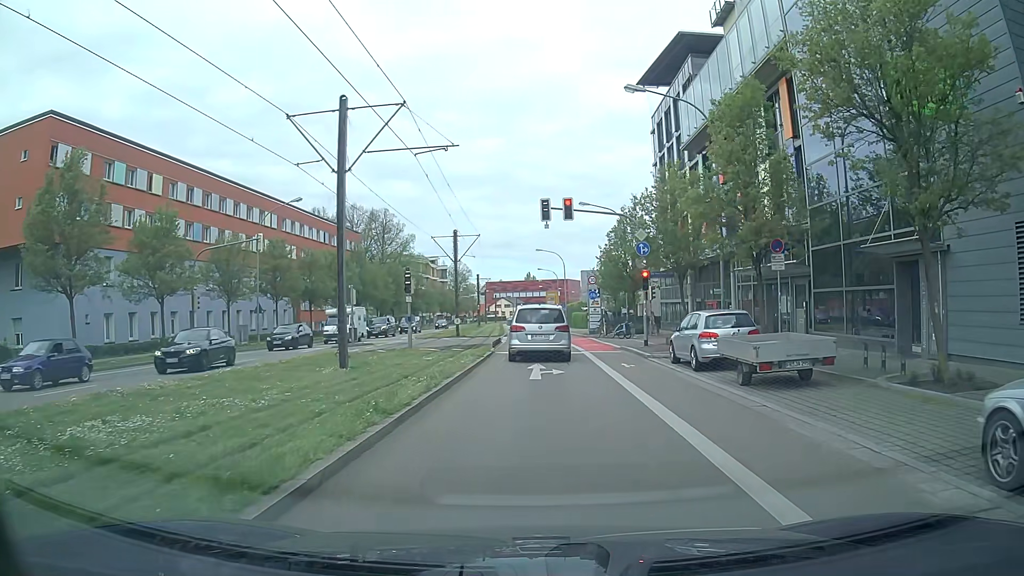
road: secondary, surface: asphalt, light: Day
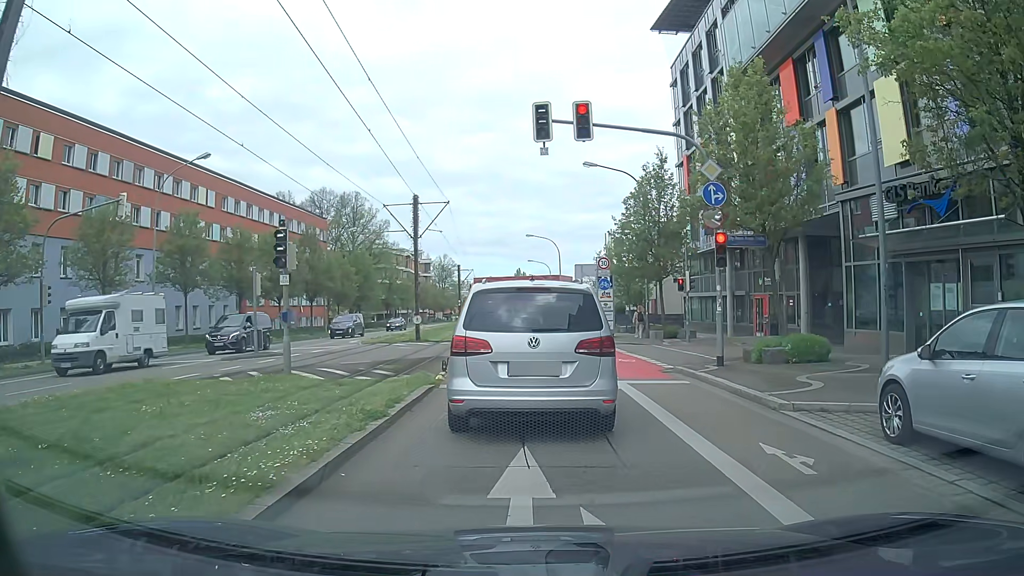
(+0.3, +12.3) m; +3°
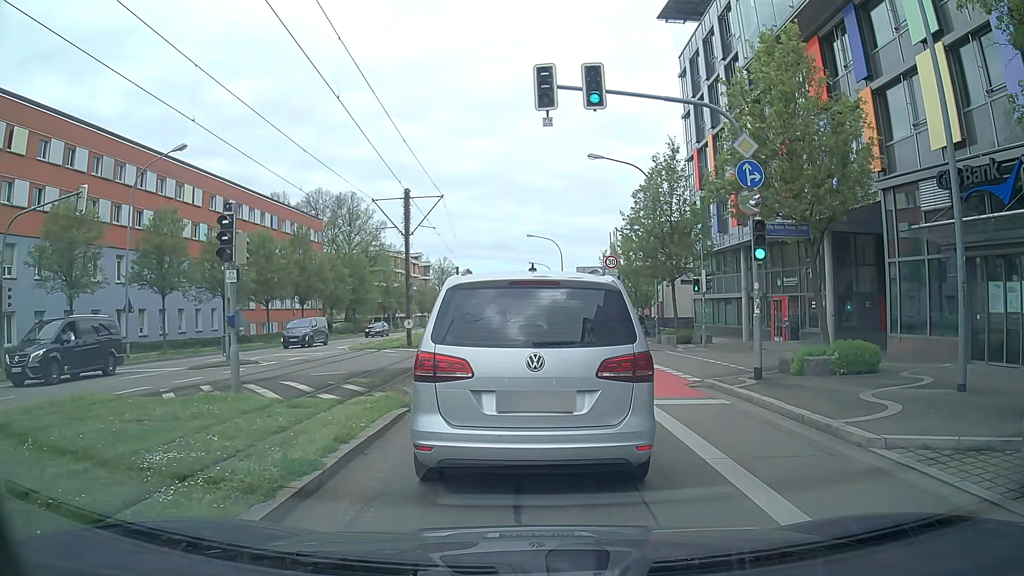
(0.0, +2.5) m; 0°
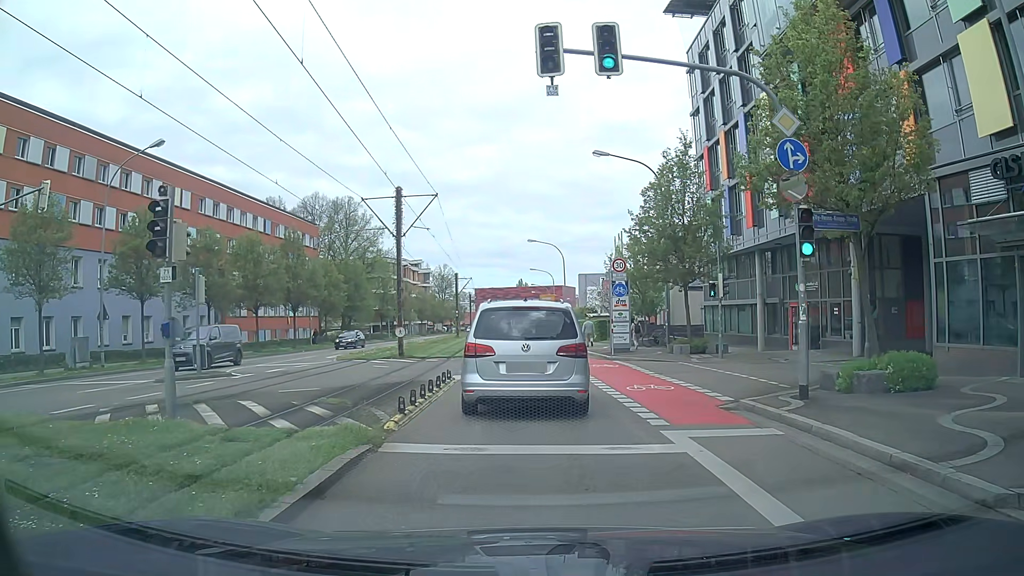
(-0.1, +2.6) m; -1°
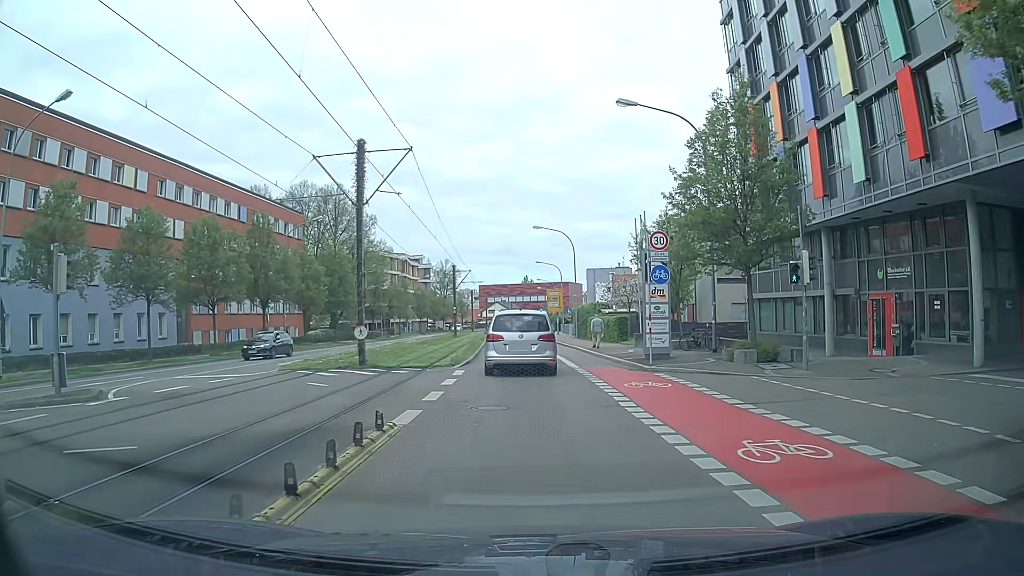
(-0.1, +8.1) m; -1°
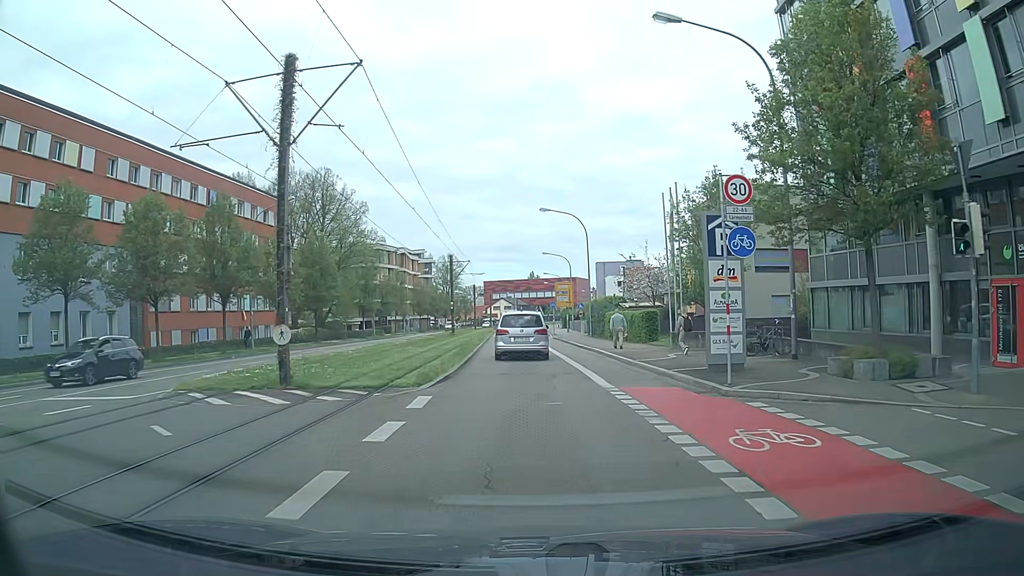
(0.0, +7.7) m; 0°
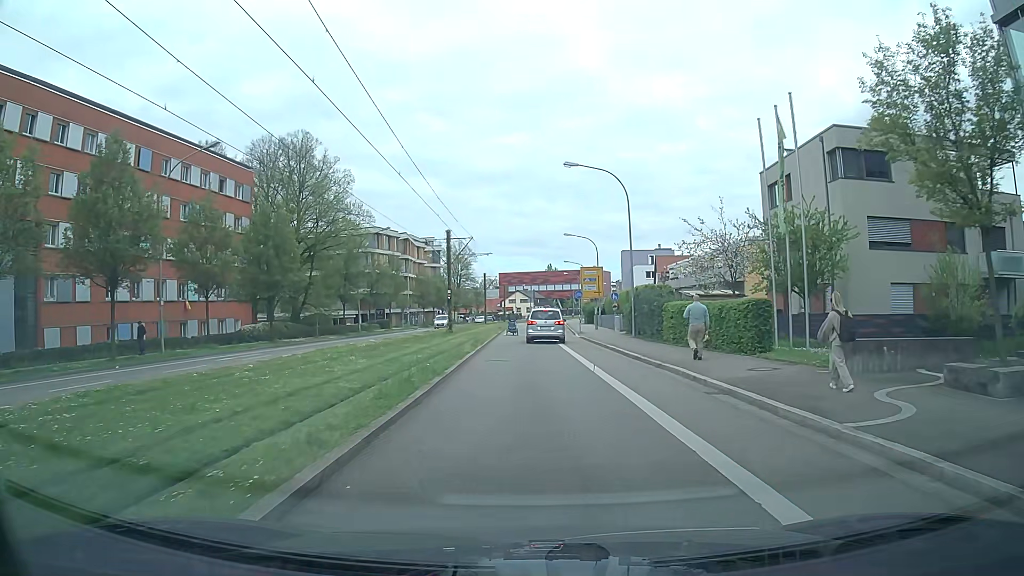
(-0.1, +13.8) m; -1°
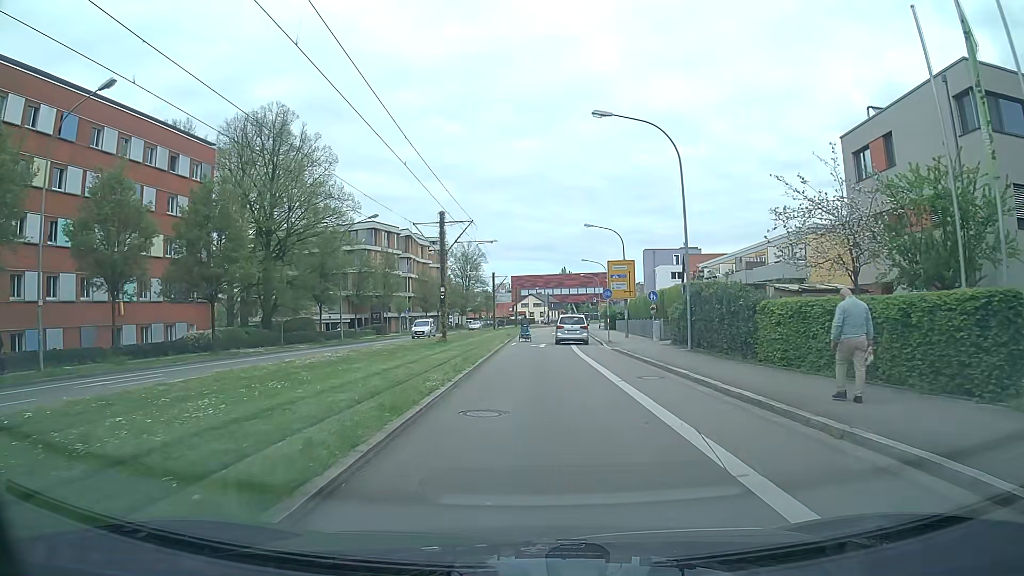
(-0.2, +10.3) m; -2°
(0, +10) (0, +20) (0, +30) (0, +40) (+1, +50) (+1, +60) (+1, +70) (+1, +80) (+1, +90) (+1, +100) m
